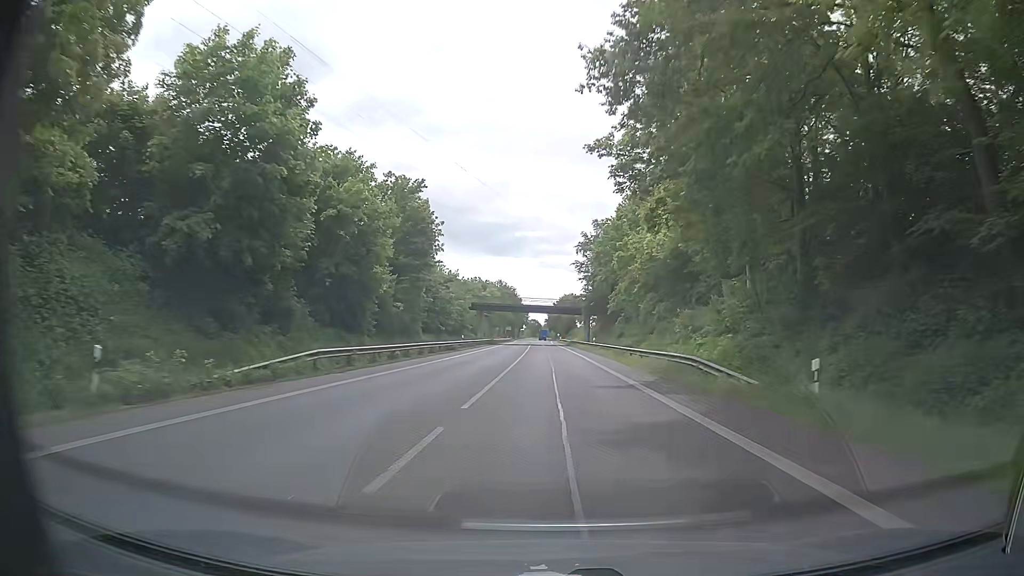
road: primary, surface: asphalt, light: Day
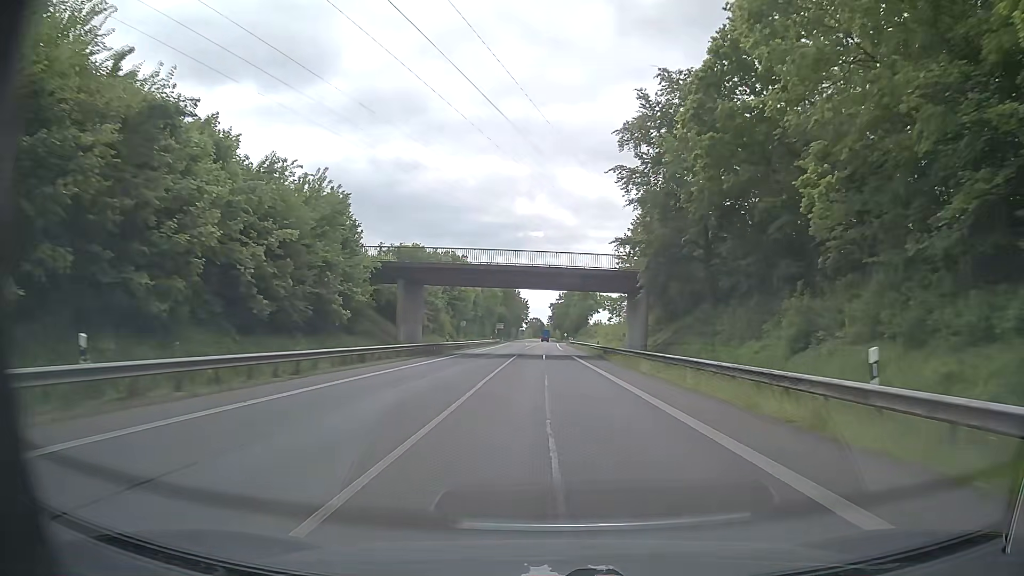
(+0.7, +56.5) m; +1°
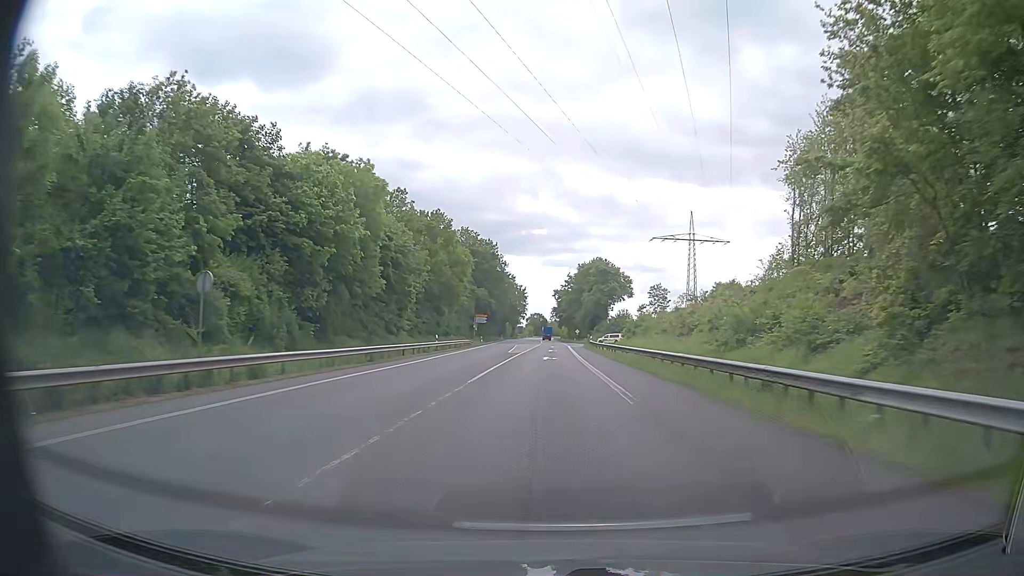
(-0.9, +56.6) m; -2°
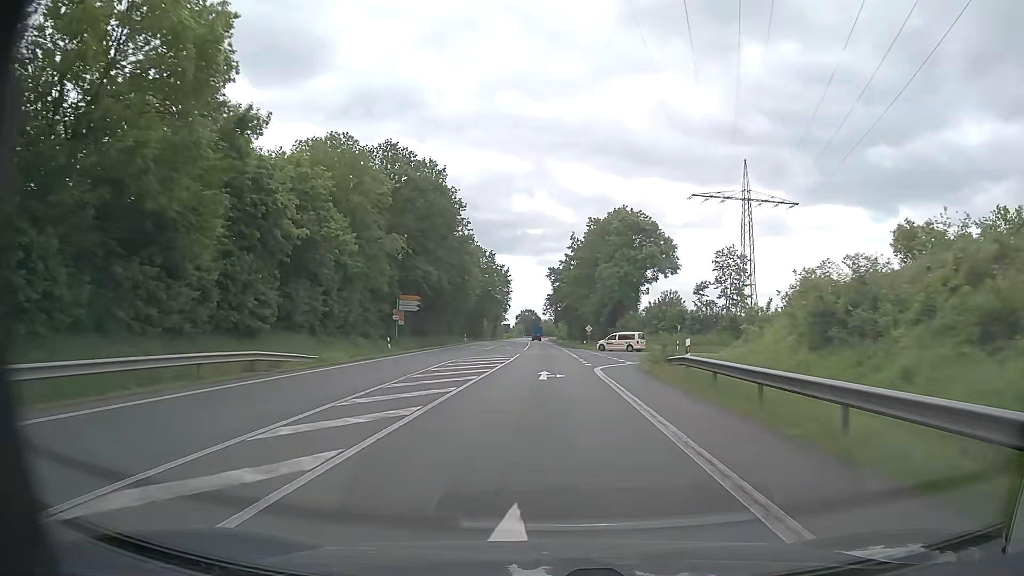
(+1.5, +56.6) m; +2°
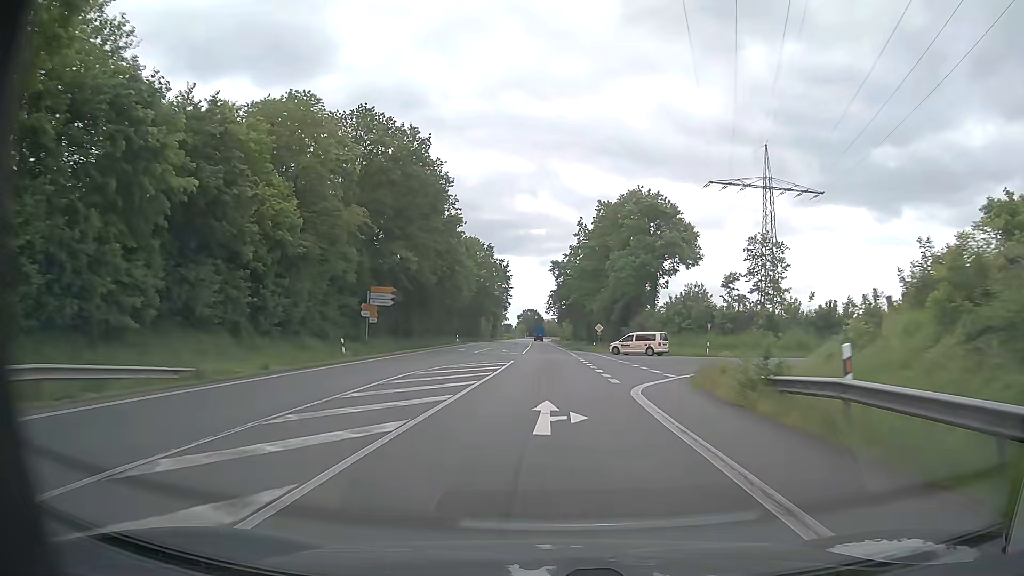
(0.0, +11.3) m; 0°
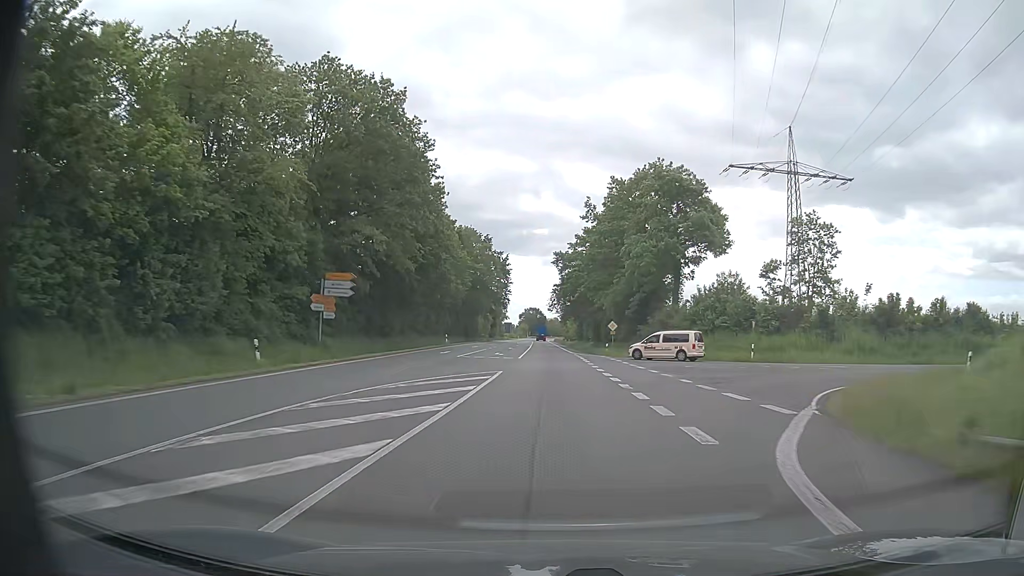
(0.0, +11.3) m; 0°
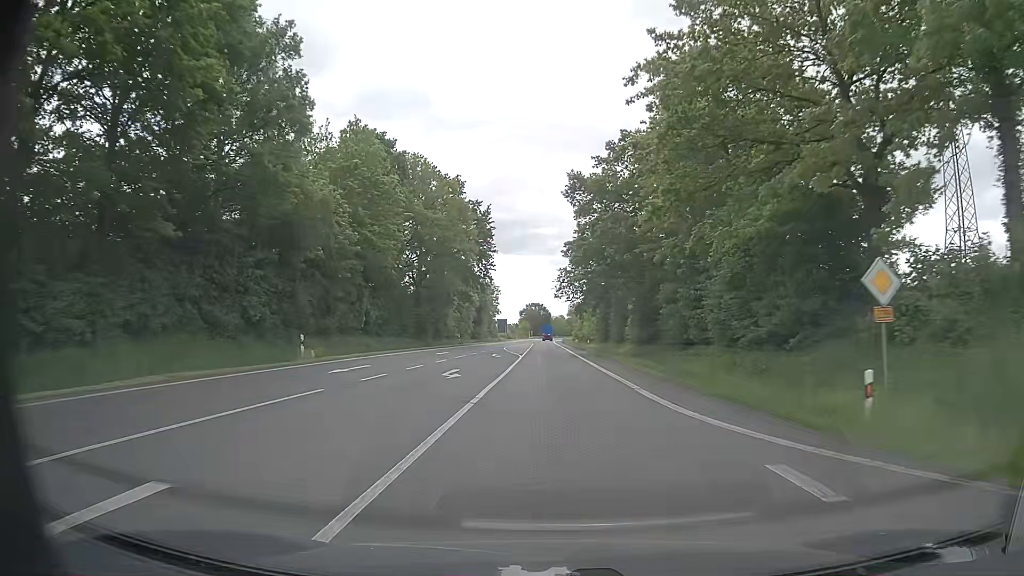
(-0.2, +45.2) m; 0°
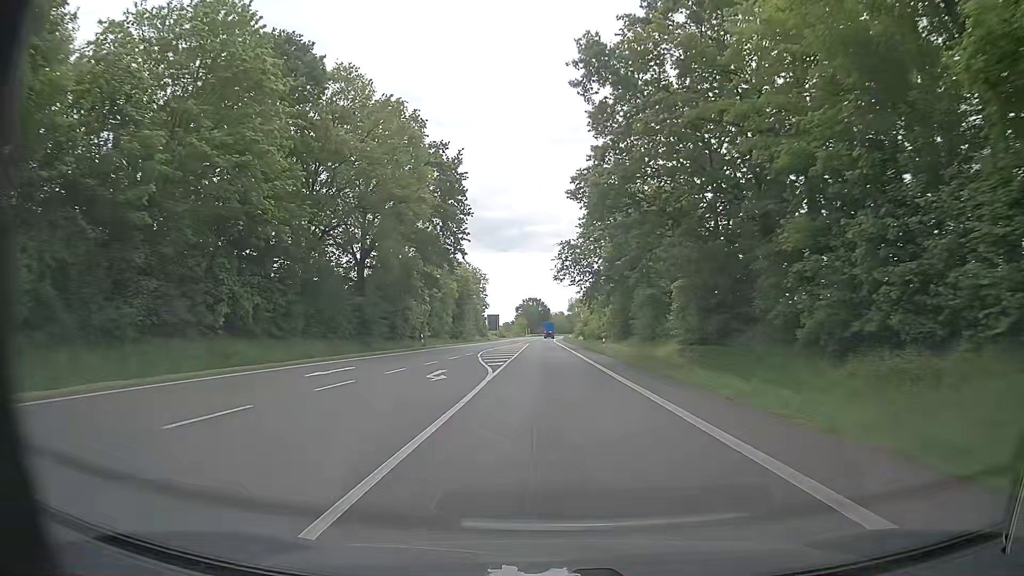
(-0.1, +22.6) m; +1°
(0, +10) (0, +20) (0, +30) (0, +40) (-1, +50) (-1, +60) (-1, +70) (-1, +80) (-2, +90) (-2, +100) m
